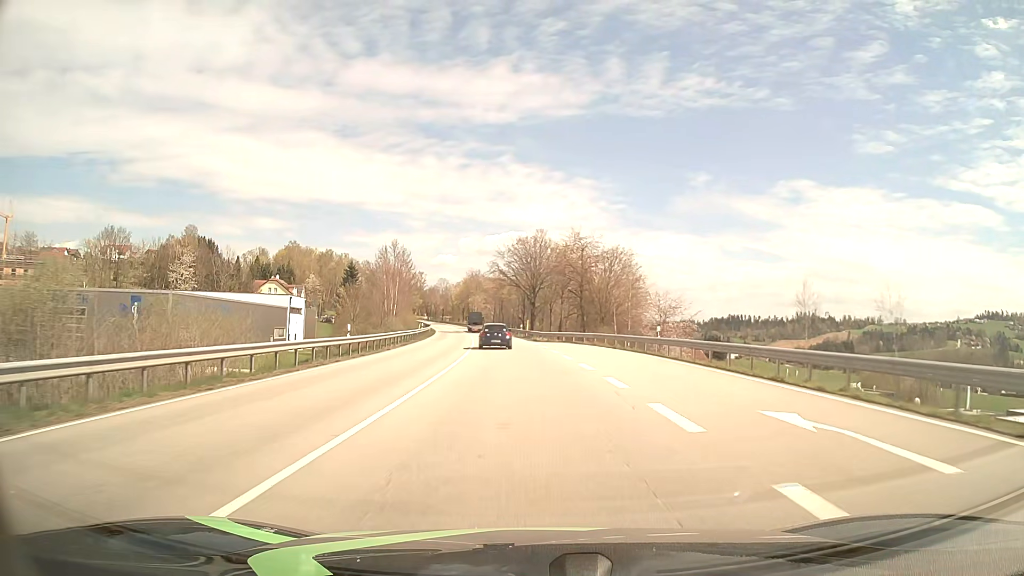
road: primary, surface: asphalt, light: Day
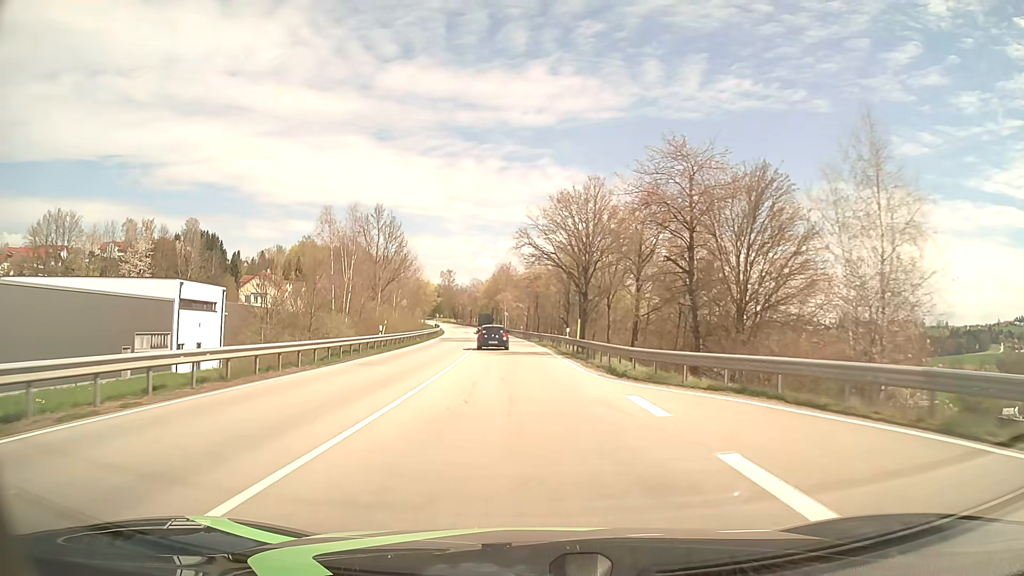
(-0.9, +34.6) m; -3°
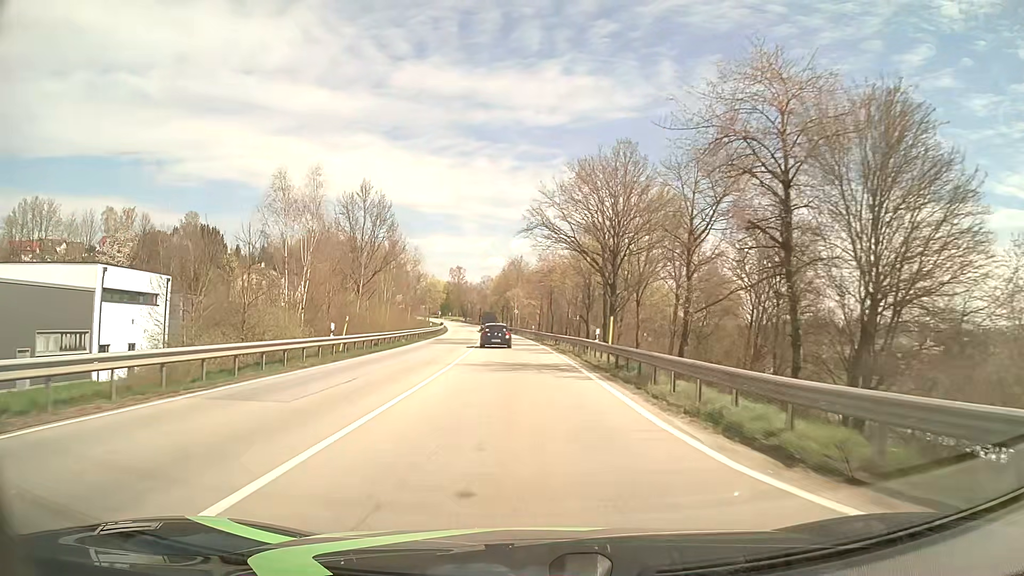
(-0.1, +11.6) m; -1°
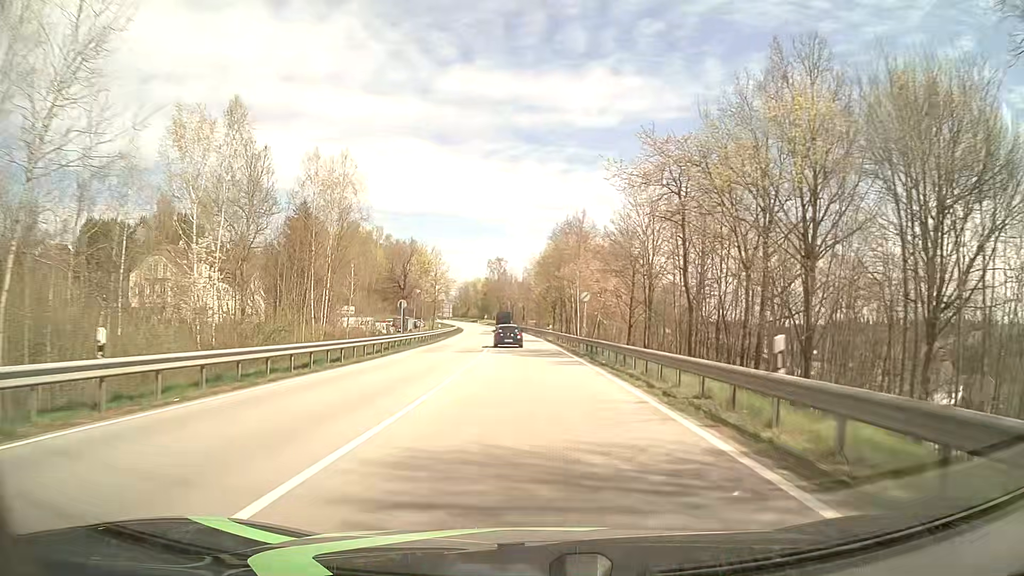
(-2.5, +59.7) m; -4°
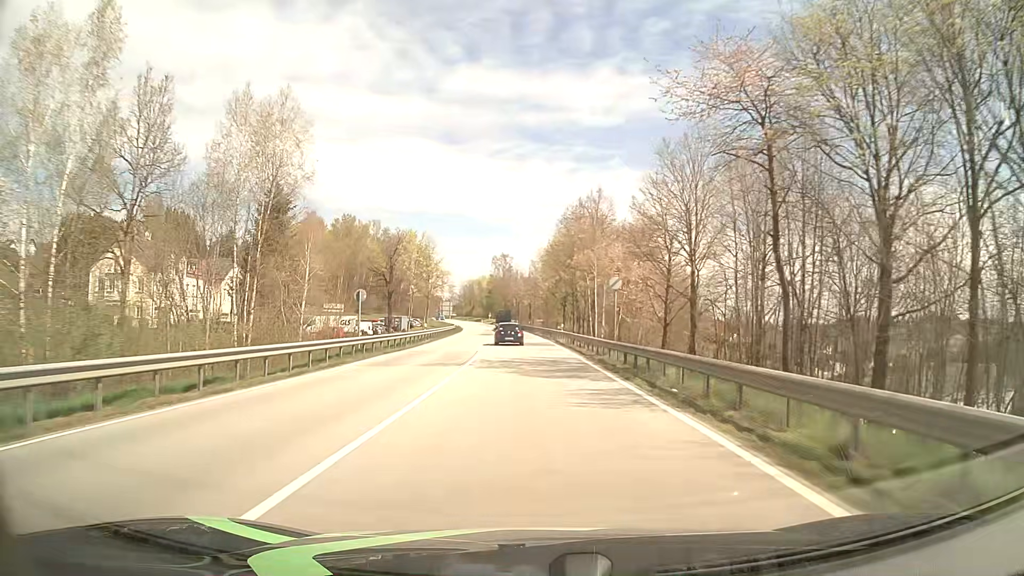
(-0.1, +12.3) m; -1°
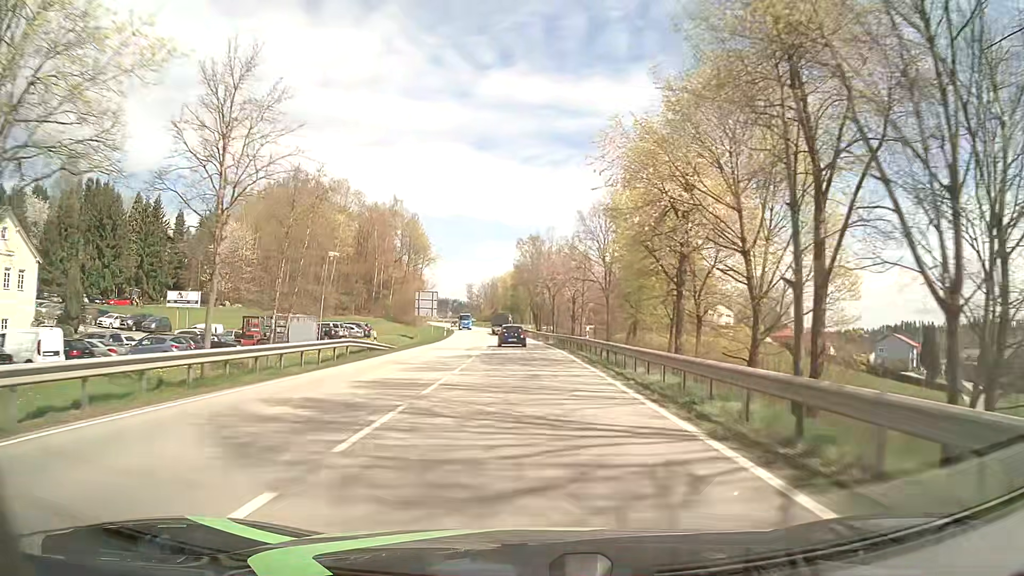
(-1.6, +63.0) m; -3°
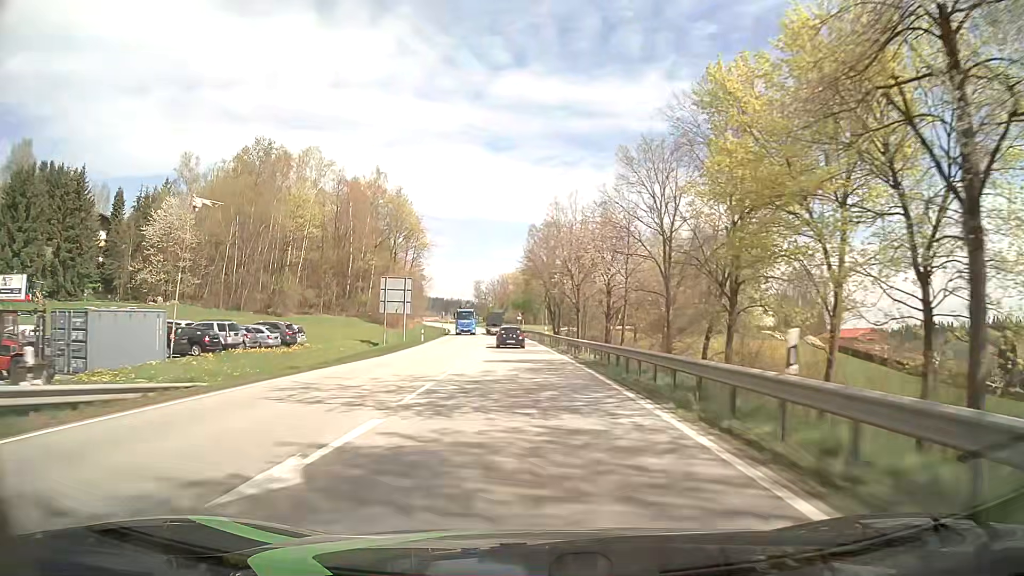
(-0.2, +25.7) m; -1°
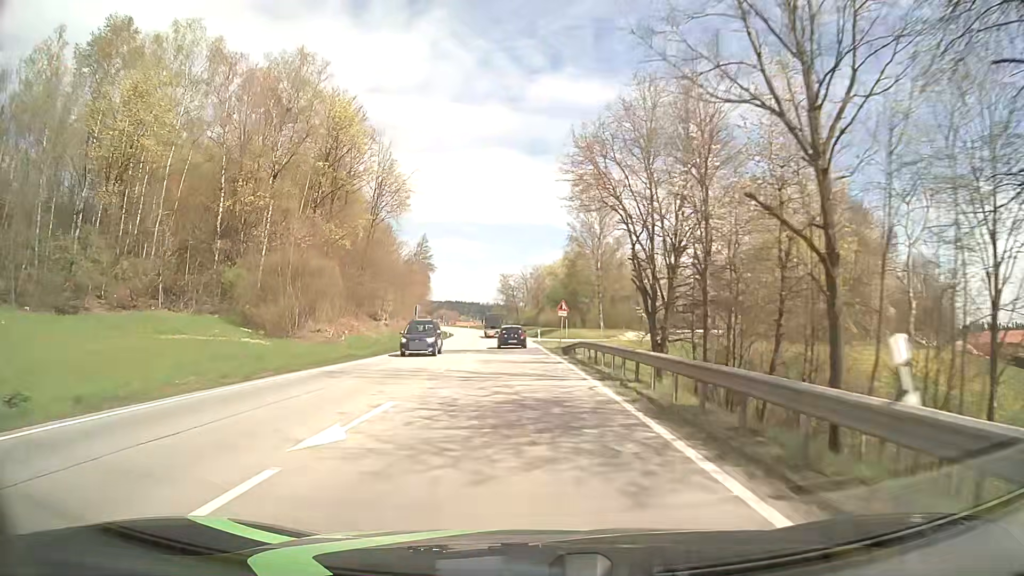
(-1.6, +51.6) m; -3°
